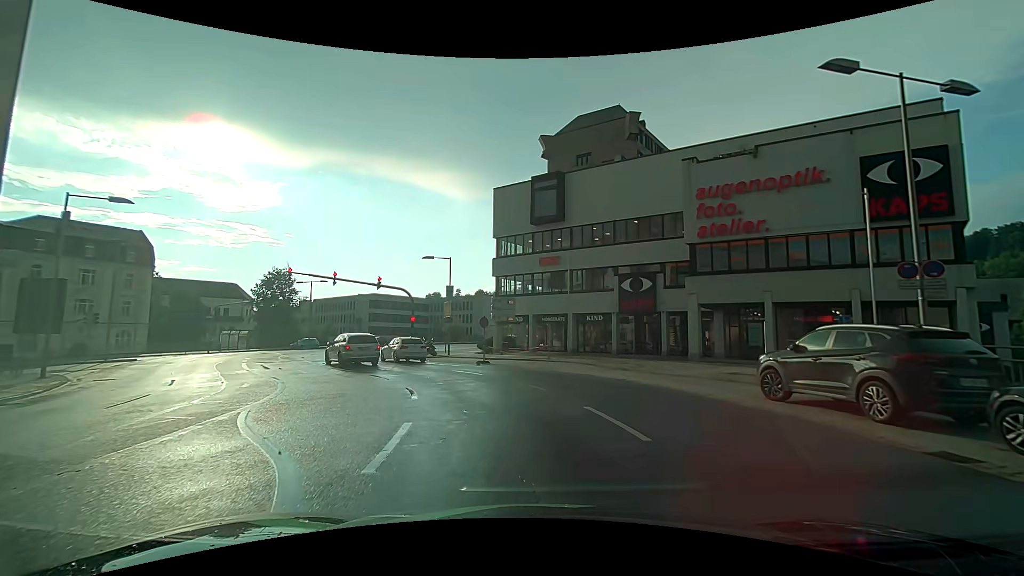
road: primary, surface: asphalt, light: Day
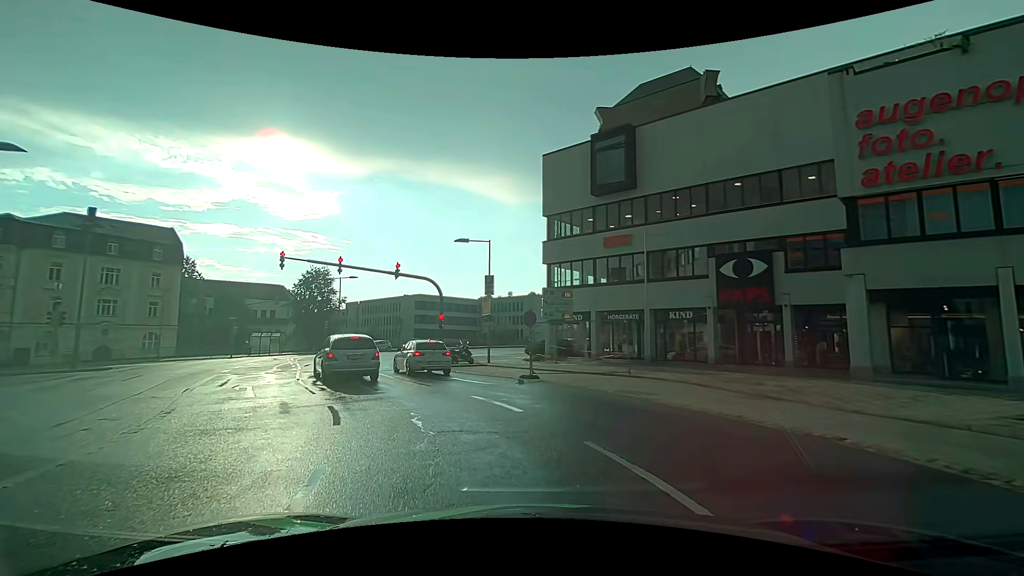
(-0.3, +8.4) m; -5°
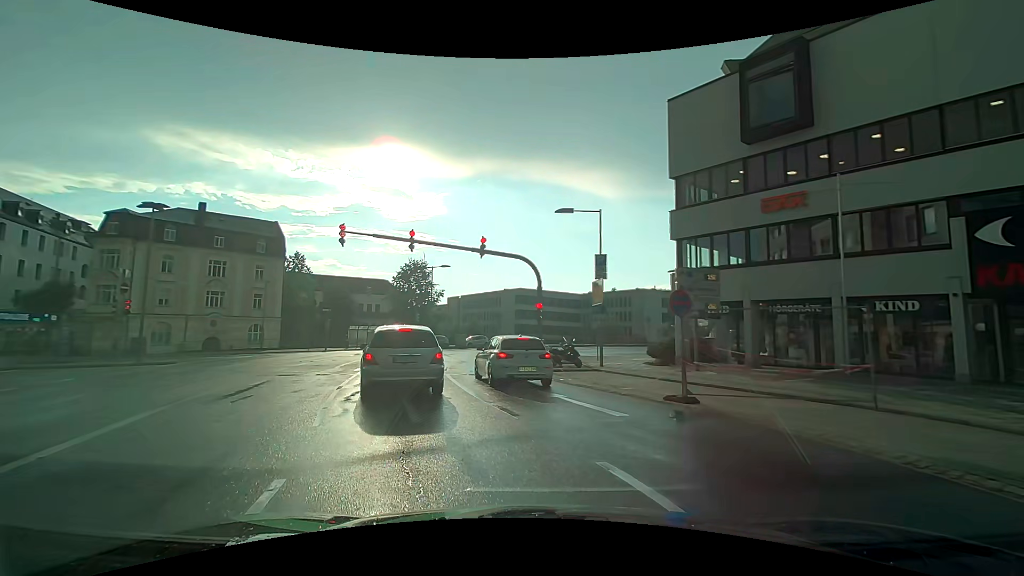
(-0.6, +6.6) m; -11°
